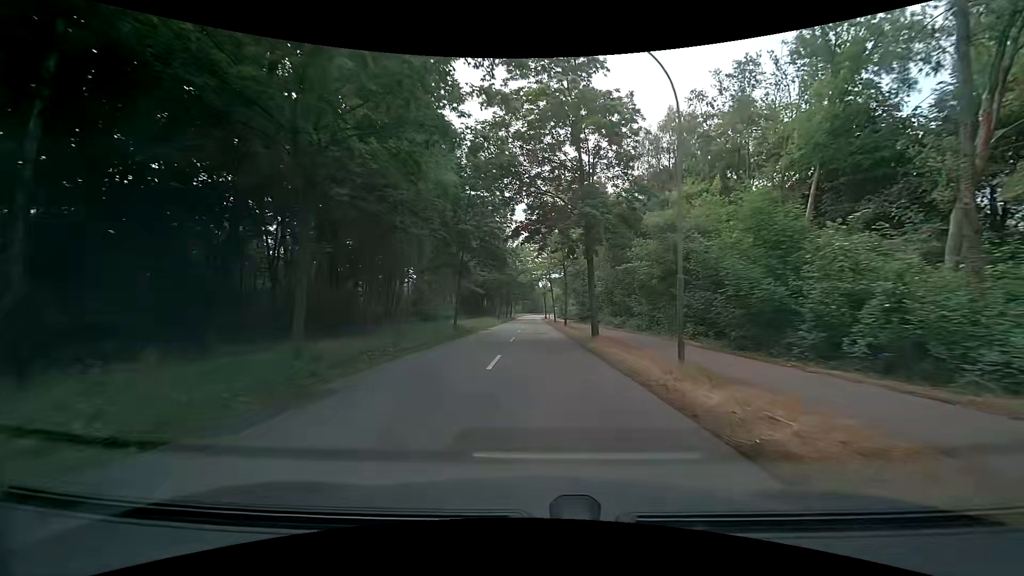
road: secondary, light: Day
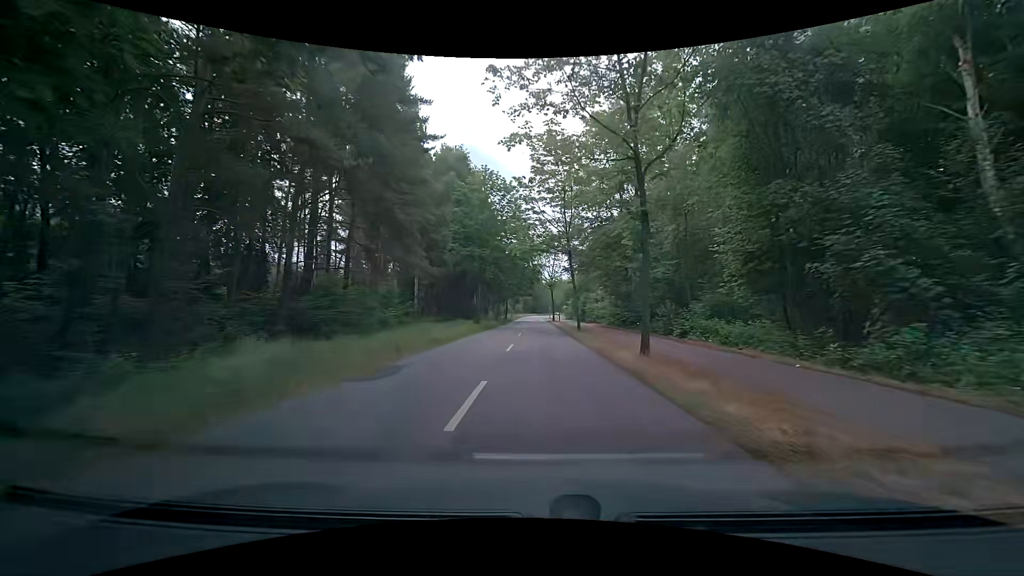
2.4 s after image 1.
(-0.1, +29.9) m; 0°
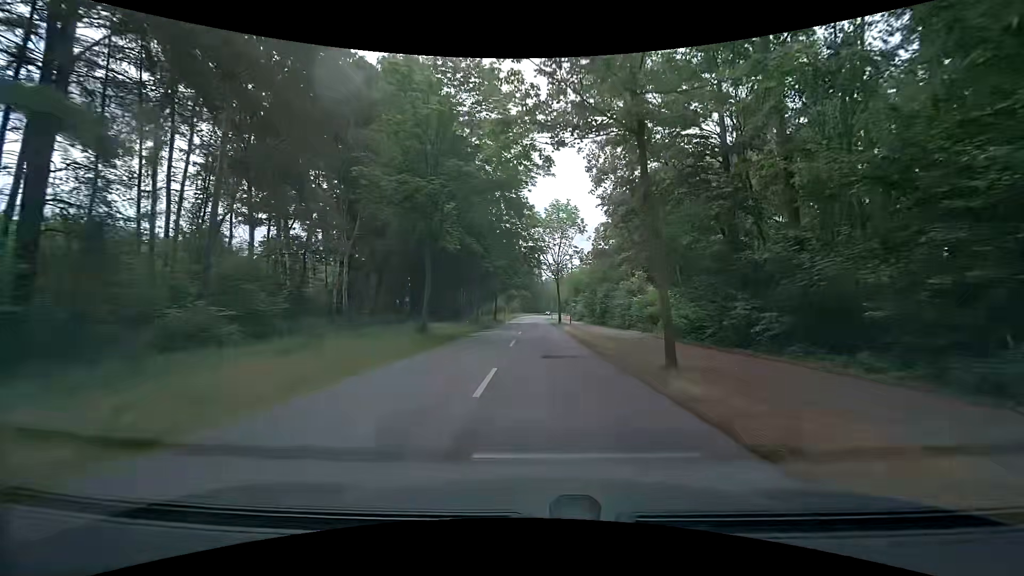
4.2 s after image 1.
(+0.1, +21.9) m; 0°
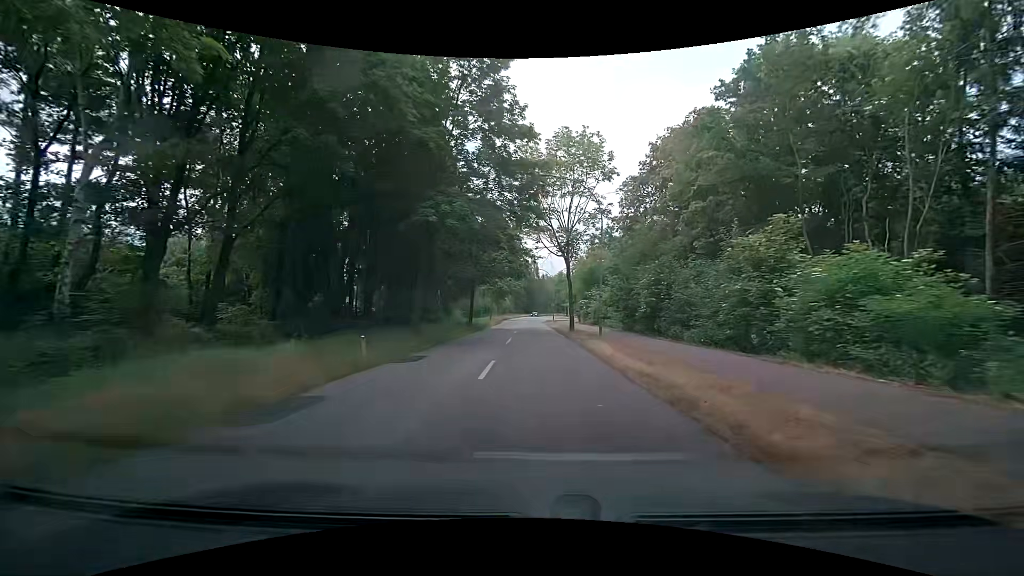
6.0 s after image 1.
(+0.2, +21.8) m; +1°
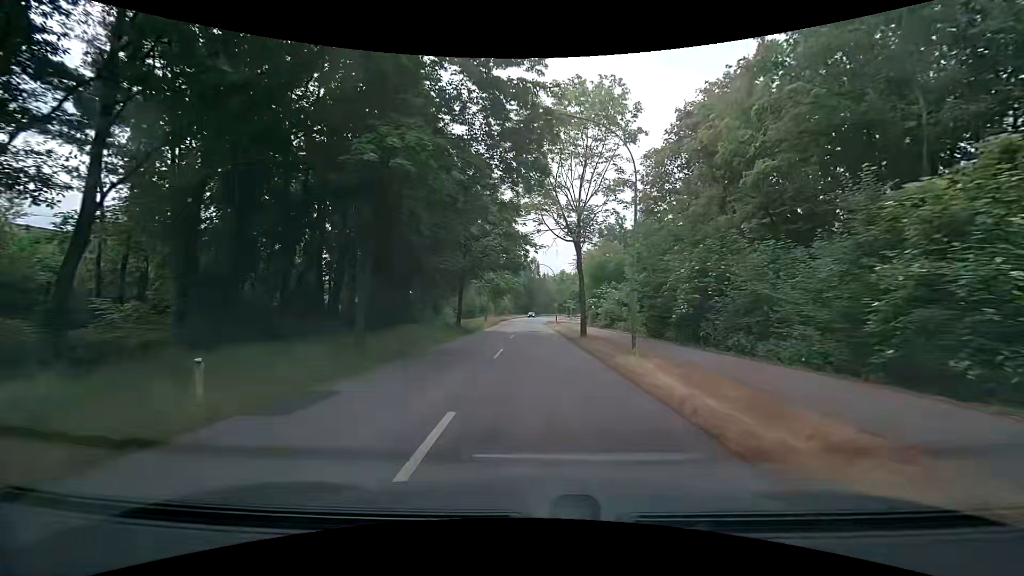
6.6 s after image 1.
(0.0, +7.3) m; 0°
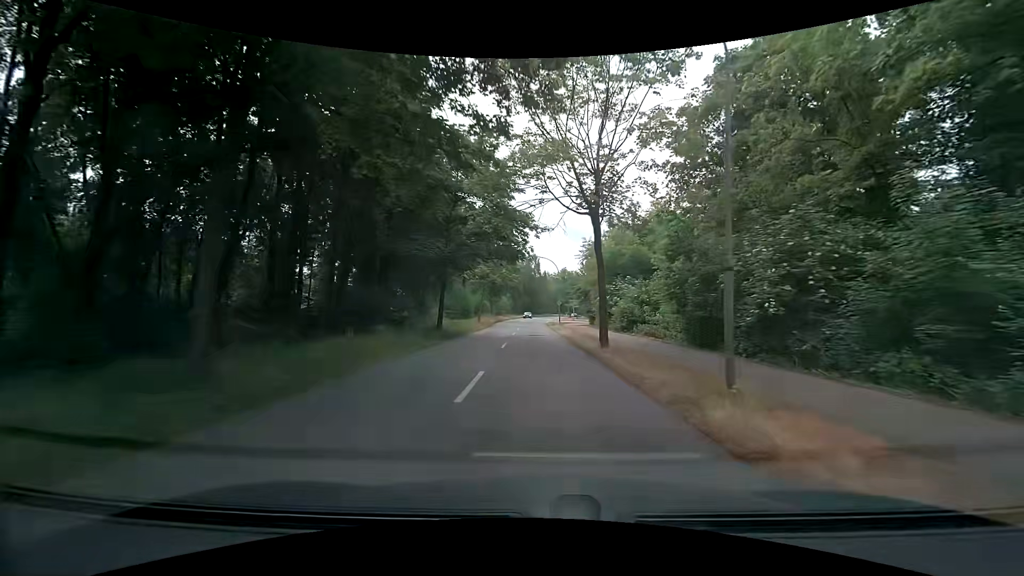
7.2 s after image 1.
(0.0, +7.3) m; 0°
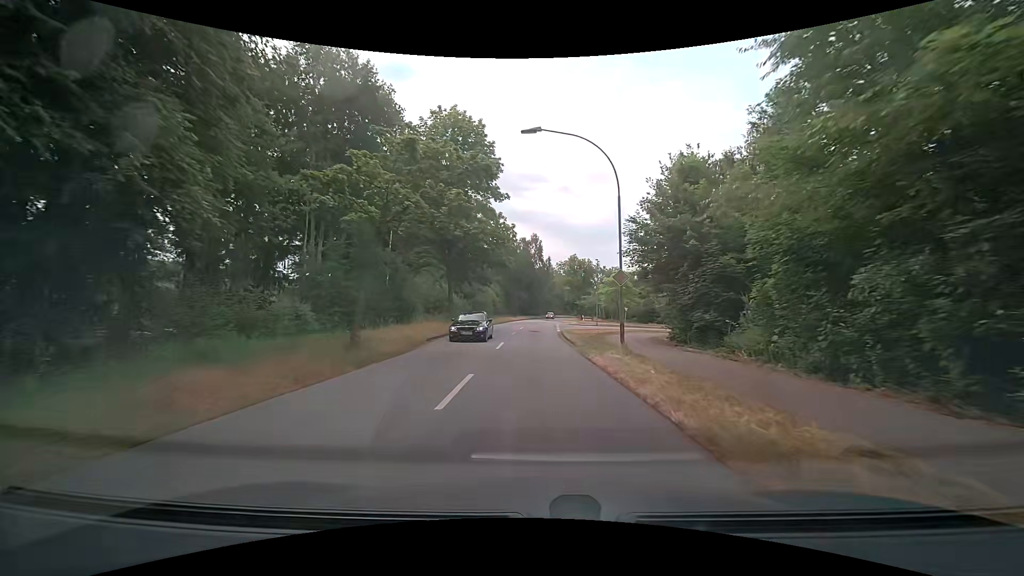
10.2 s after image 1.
(-0.1, +36.7) m; 0°
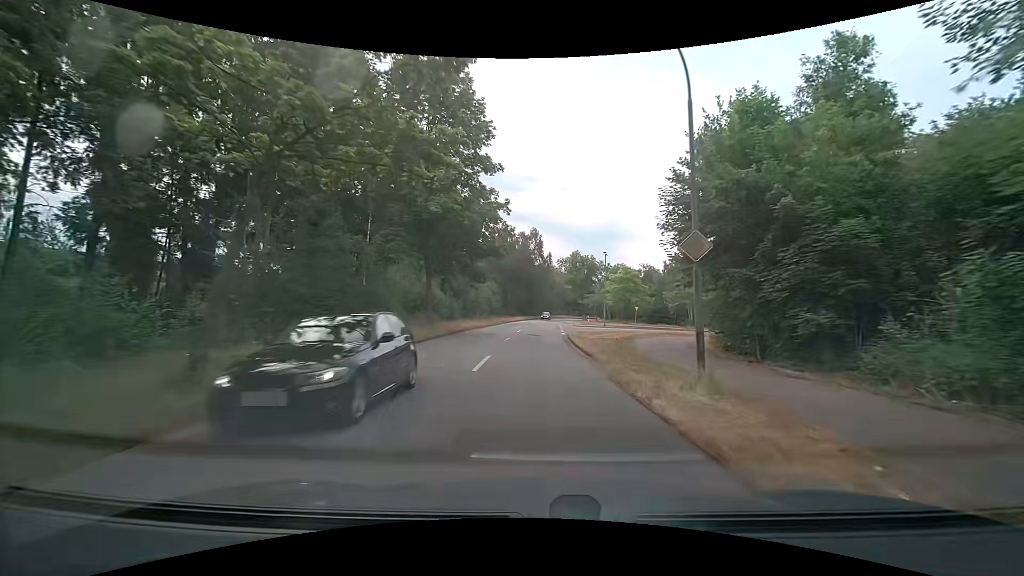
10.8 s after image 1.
(0.0, +7.4) m; 0°
(0, +10) (0, +20) (0, +30) (+1, +40) (+1, +50) (+2, +60) (+2, +70) (+3, +80) (+4, +90) (+5, +100) m
